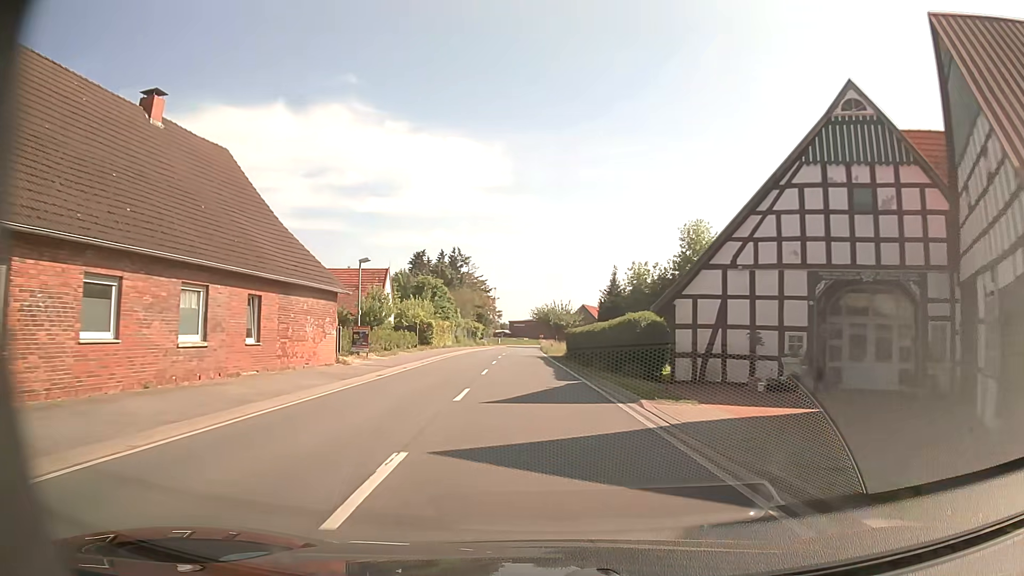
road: secondary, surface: asphalt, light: Day
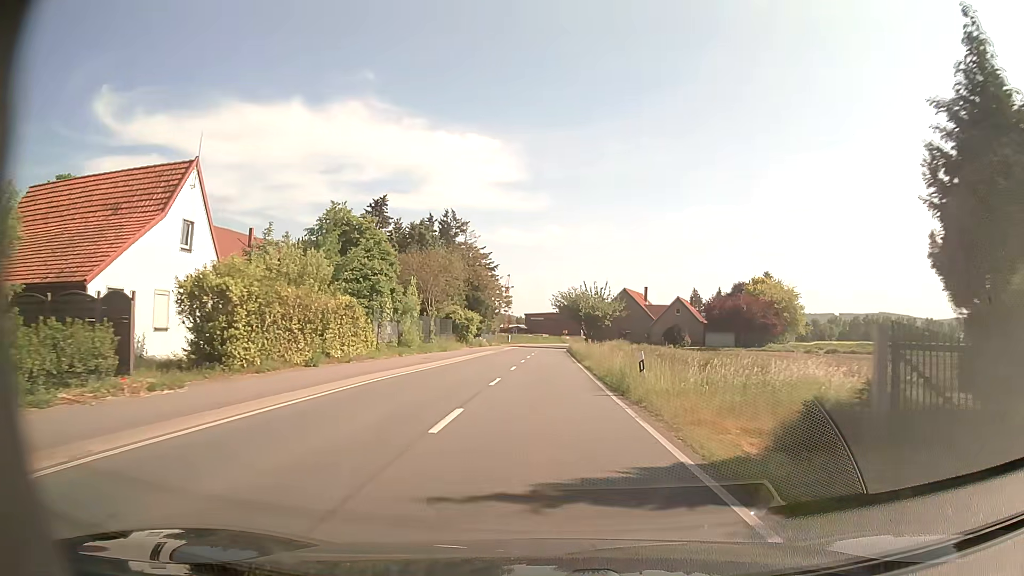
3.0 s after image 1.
(-1.4, +41.1) m; -2°
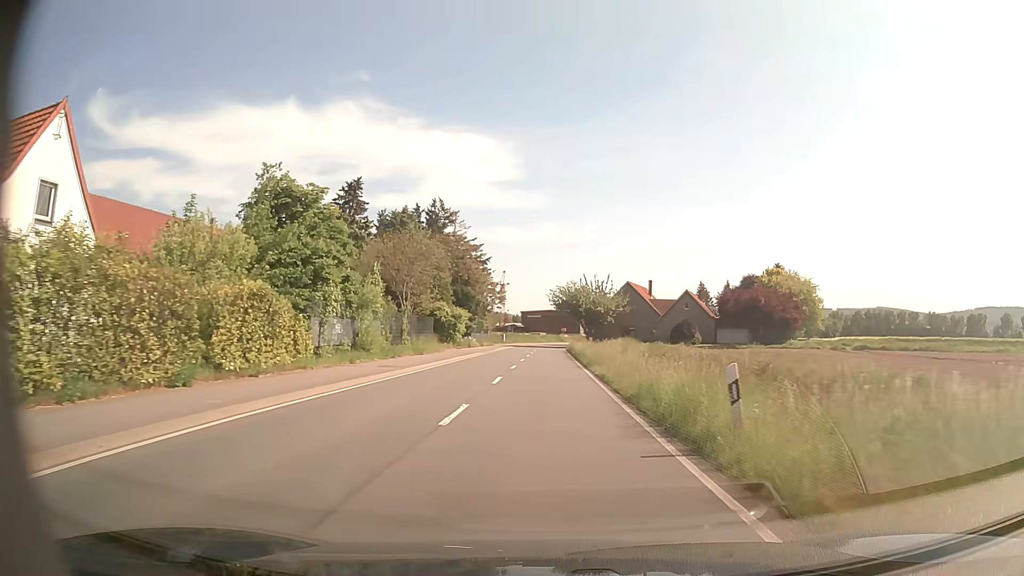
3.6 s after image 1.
(0.0, +8.3) m; 0°
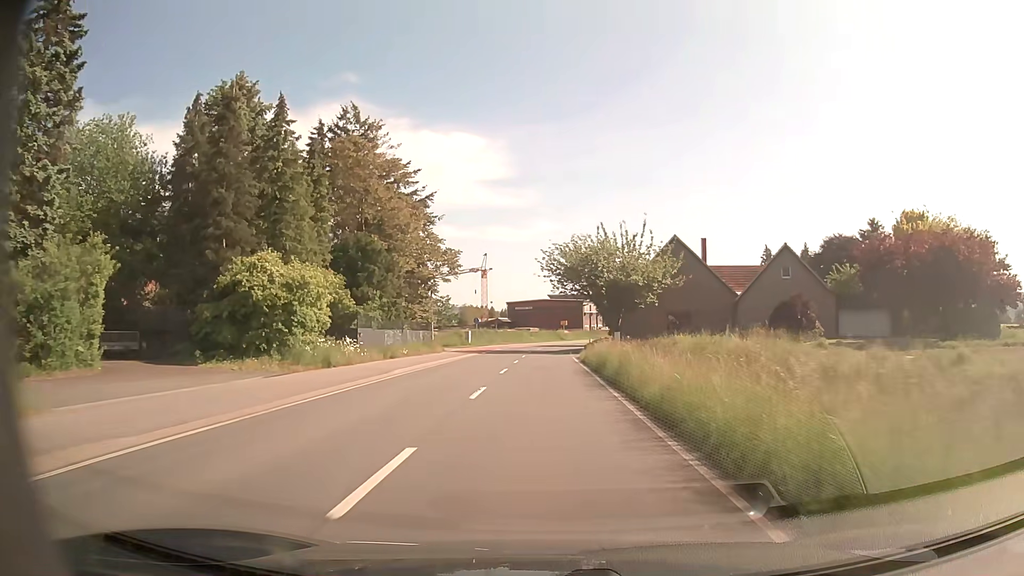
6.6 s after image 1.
(+0.1, +41.8) m; 0°
